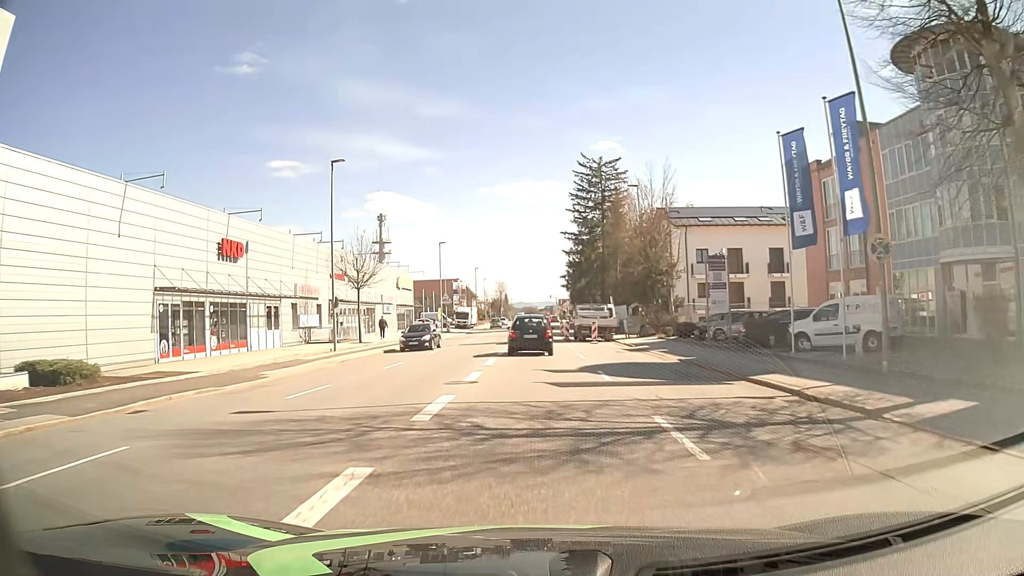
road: tertiary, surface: asphalt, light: Day
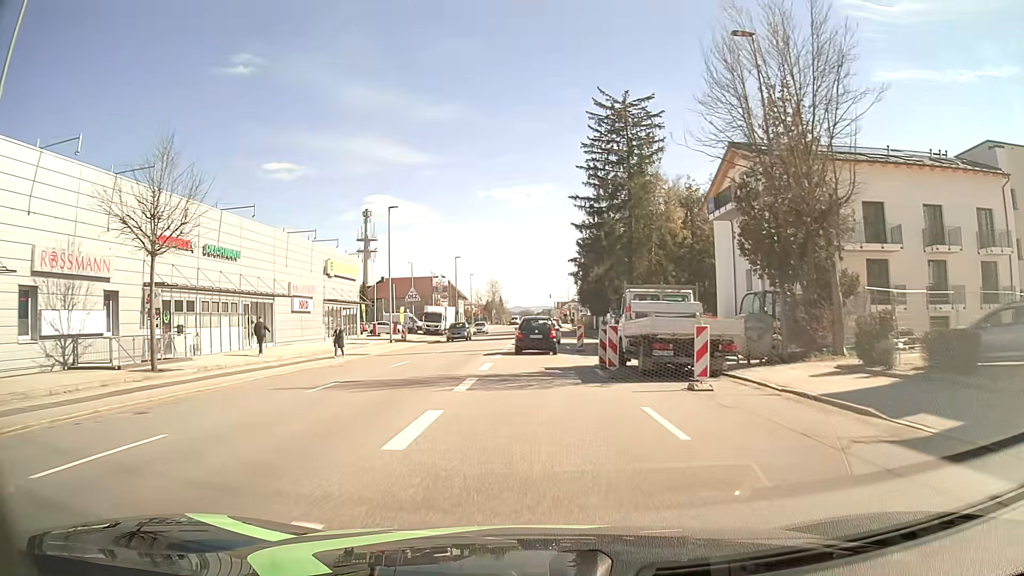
(0.0, +25.9) m; 0°
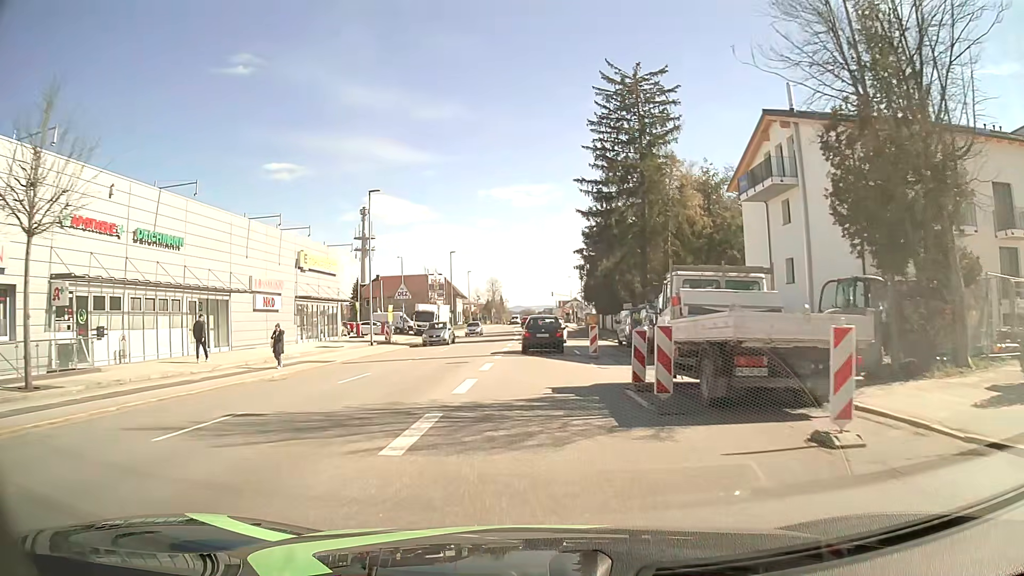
(0.0, +6.5) m; 0°
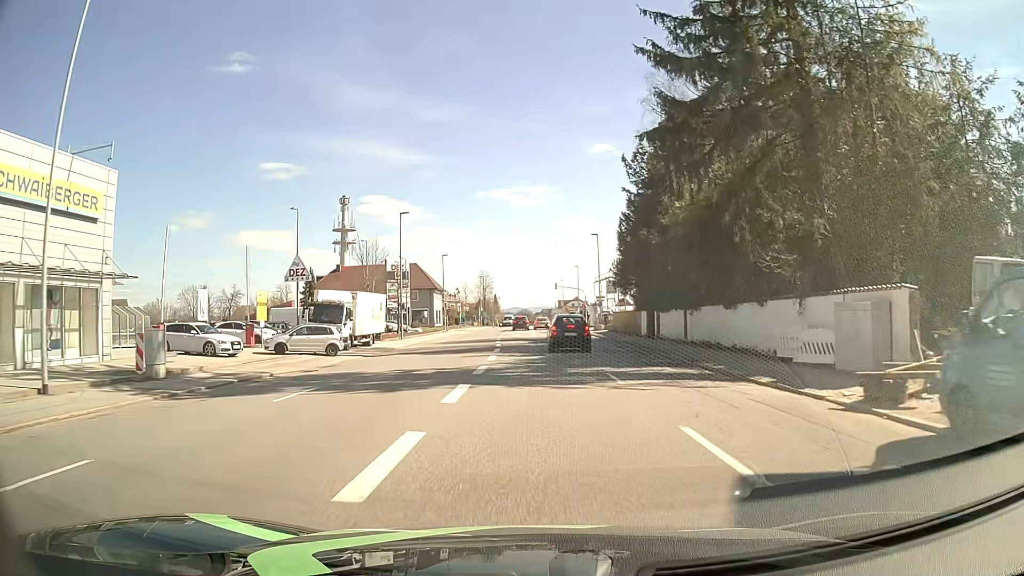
(0.0, +31.8) m; 0°
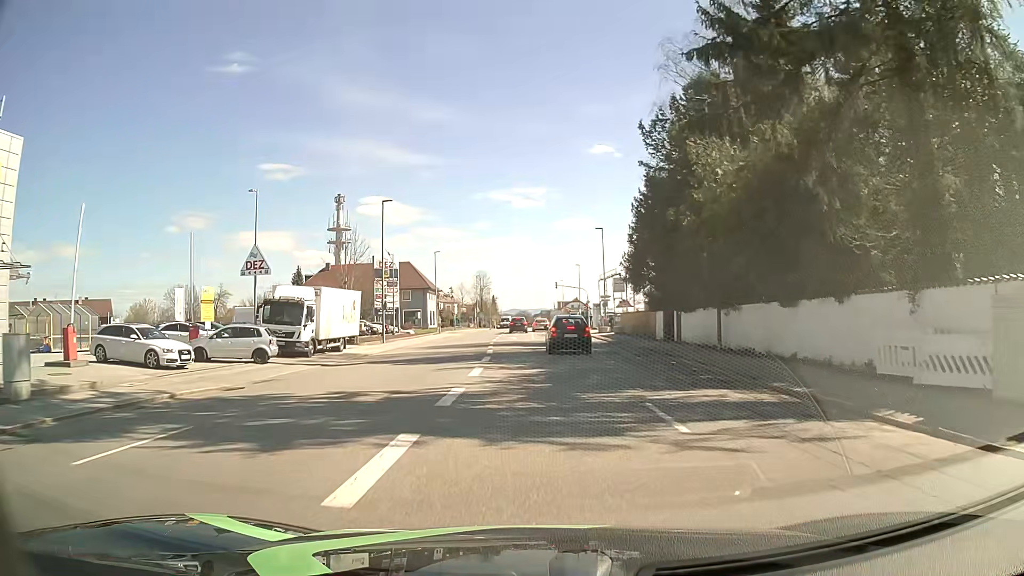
(0.0, +6.2) m; 0°
